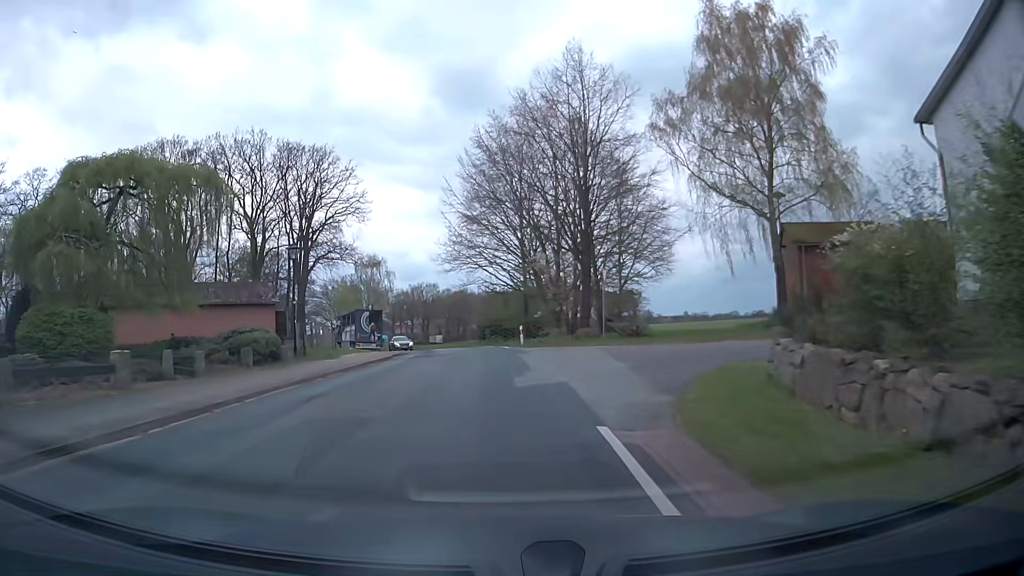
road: secondary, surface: asphalt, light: Day
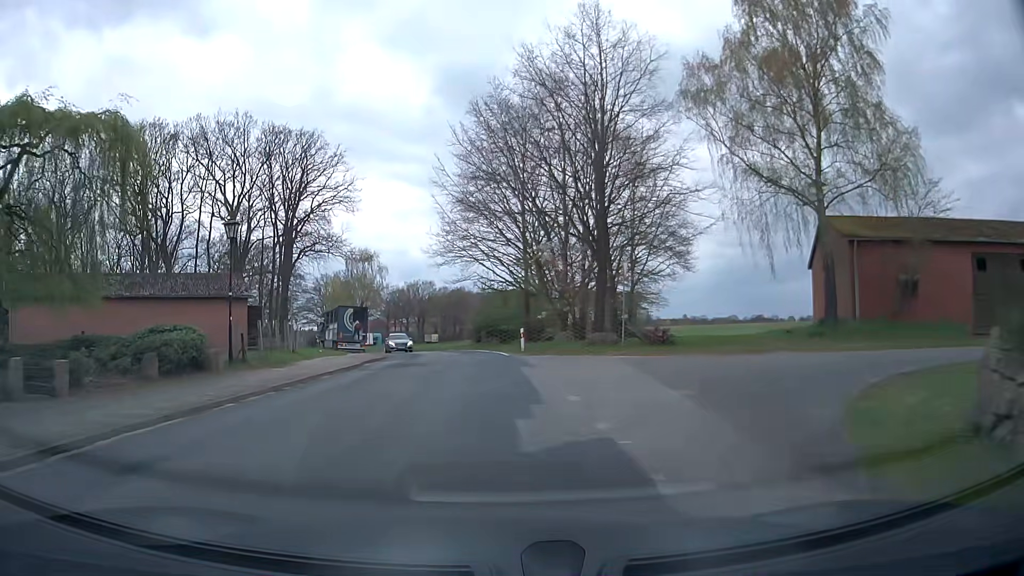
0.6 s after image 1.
(0.0, +5.9) m; 0°
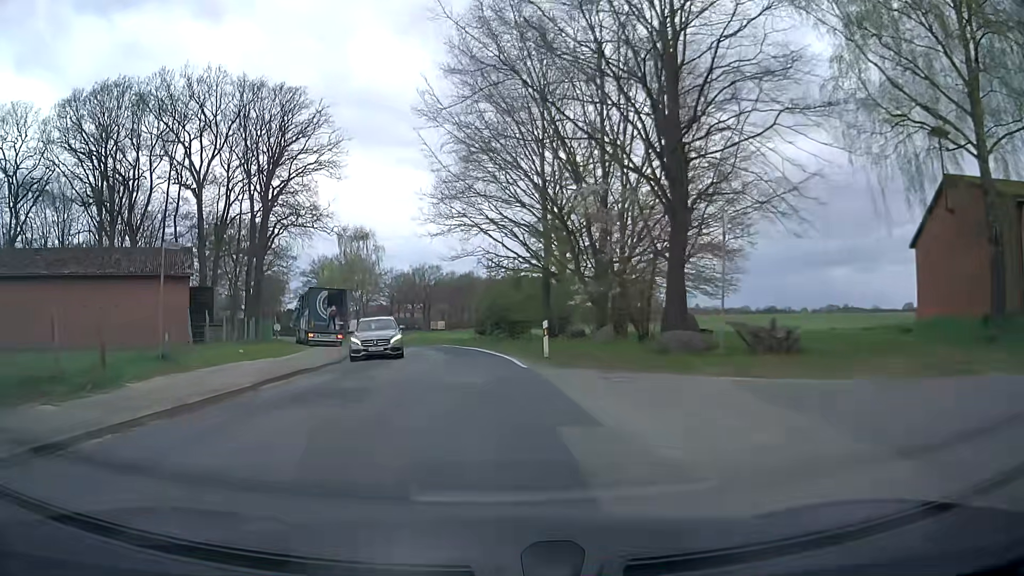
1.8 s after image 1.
(-0.1, +11.4) m; -1°
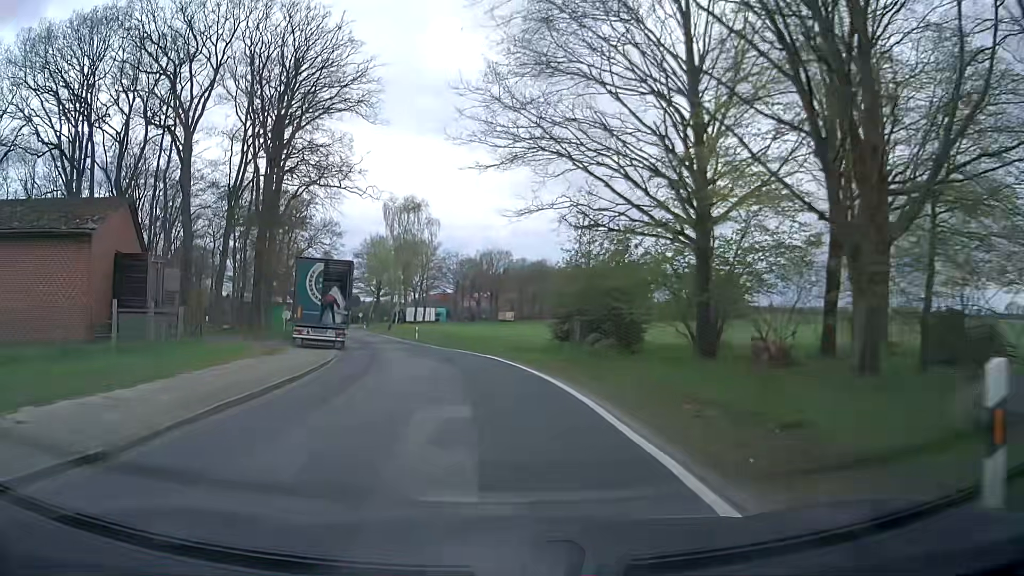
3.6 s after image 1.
(-0.7, +16.9) m; -5°
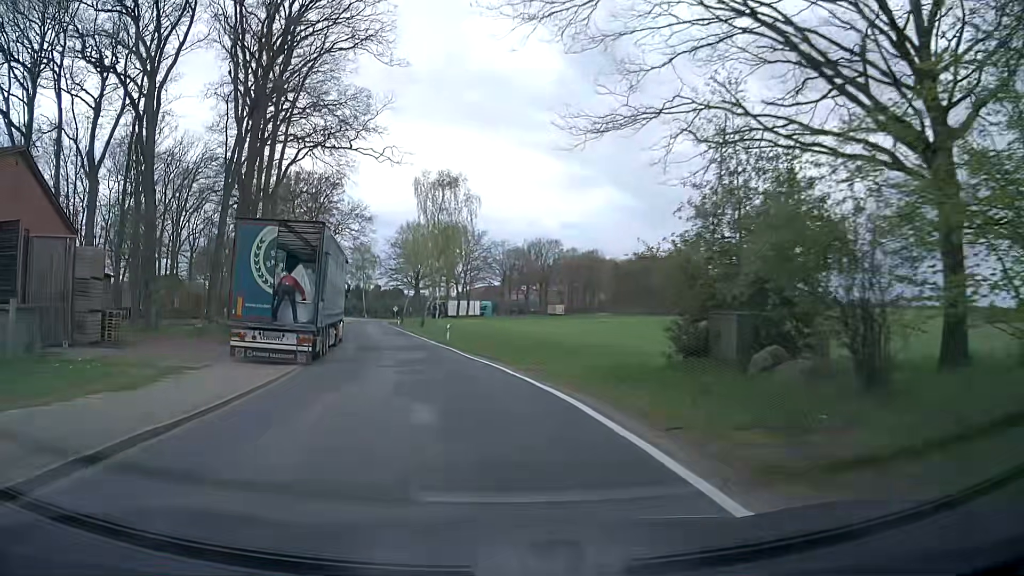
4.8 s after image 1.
(-0.4, +12.0) m; -5°
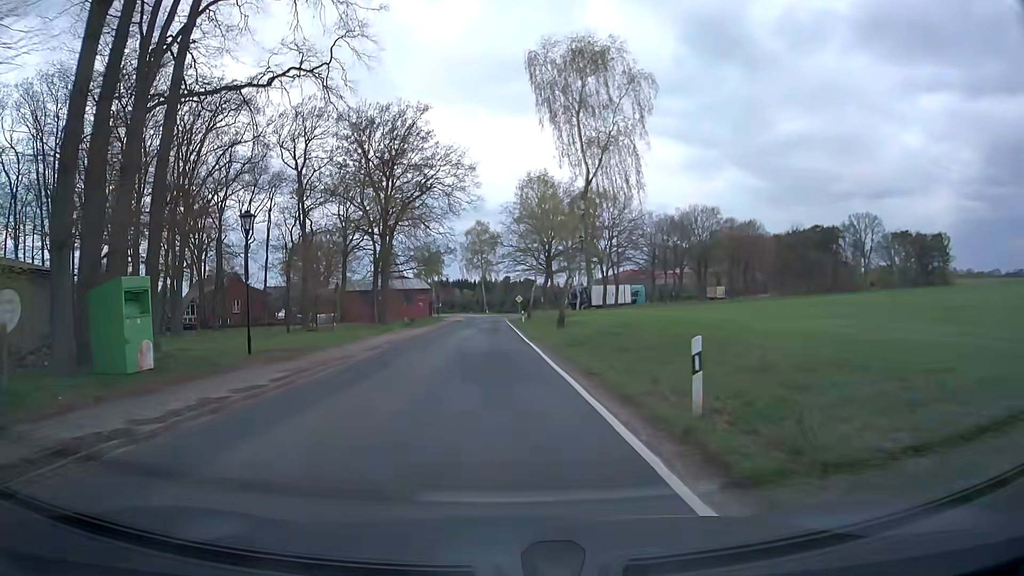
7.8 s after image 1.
(-3.4, +31.9) m; -11°
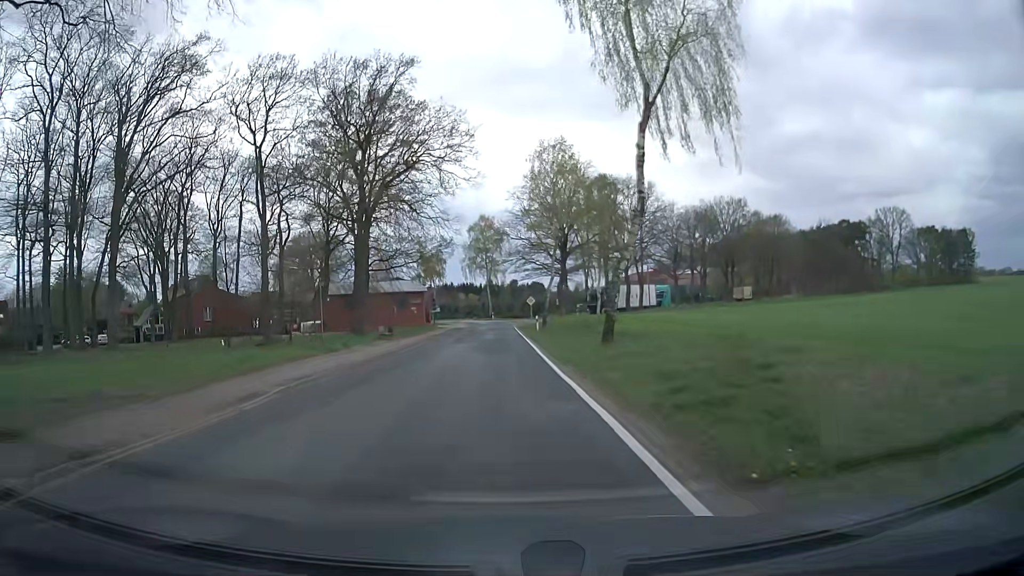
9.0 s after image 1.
(-0.2, +13.8) m; -1°
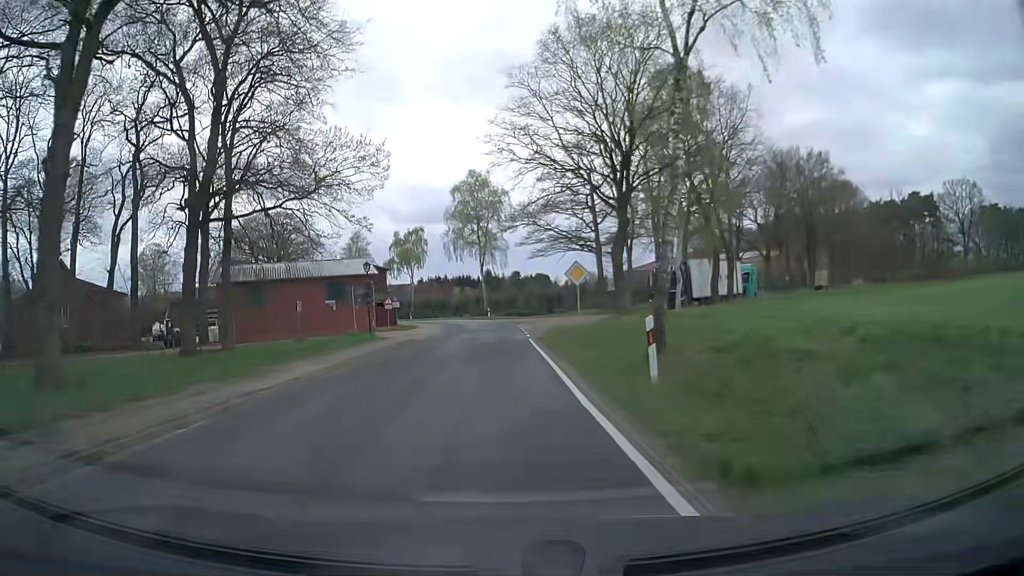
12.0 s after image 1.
(+0.2, +36.6) m; 0°
(0, +10) (0, +20) (0, +30) (0, +40) (0, +50) (-1, +60) (-2, +70) (-5, +80) (-8, +89) (-12, +98) m
